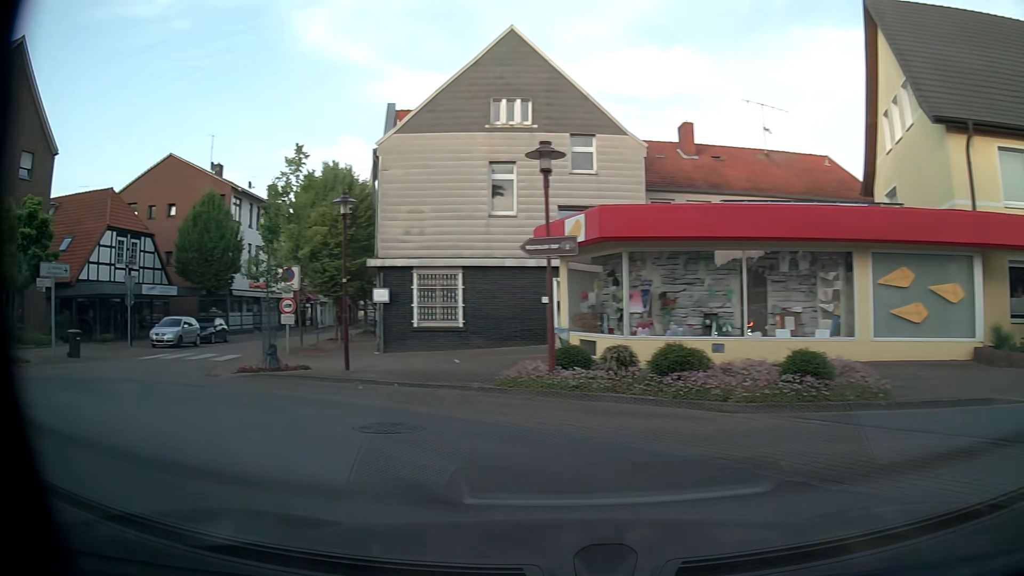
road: tertiary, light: Day
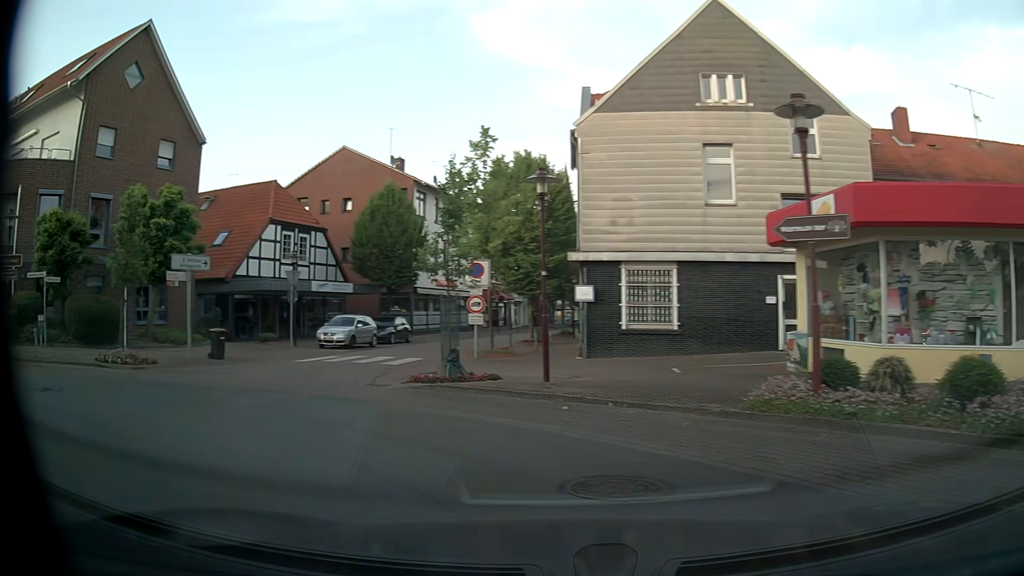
(-0.4, +2.8) m; -15°
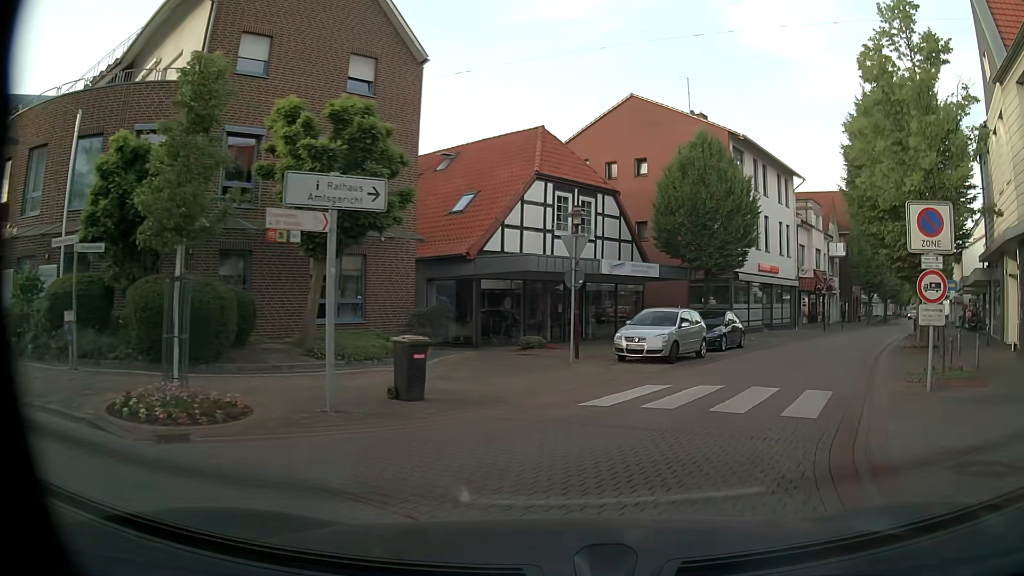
(-4.0, +10.7) m; -25°
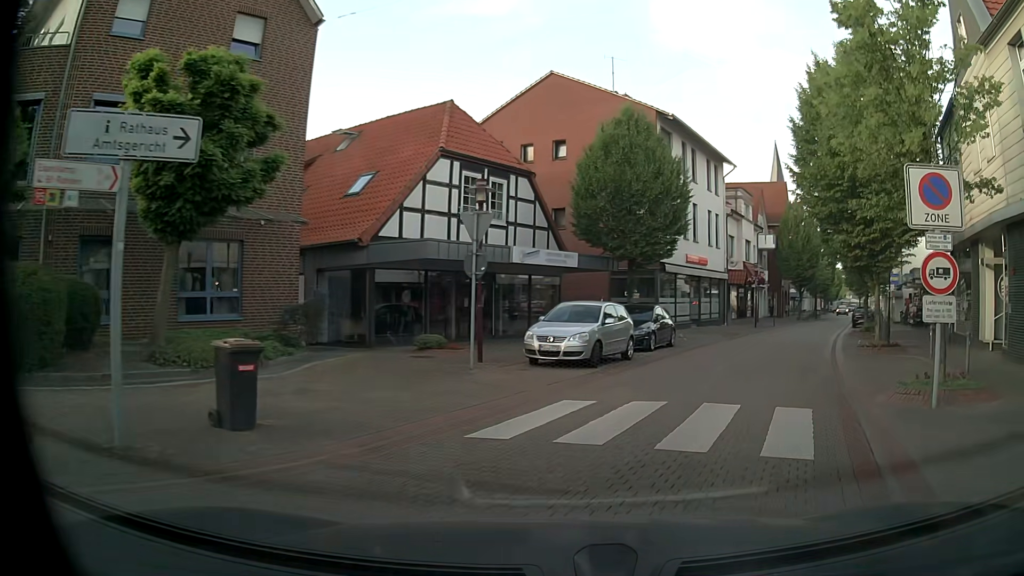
(+0.2, +3.0) m; +7°
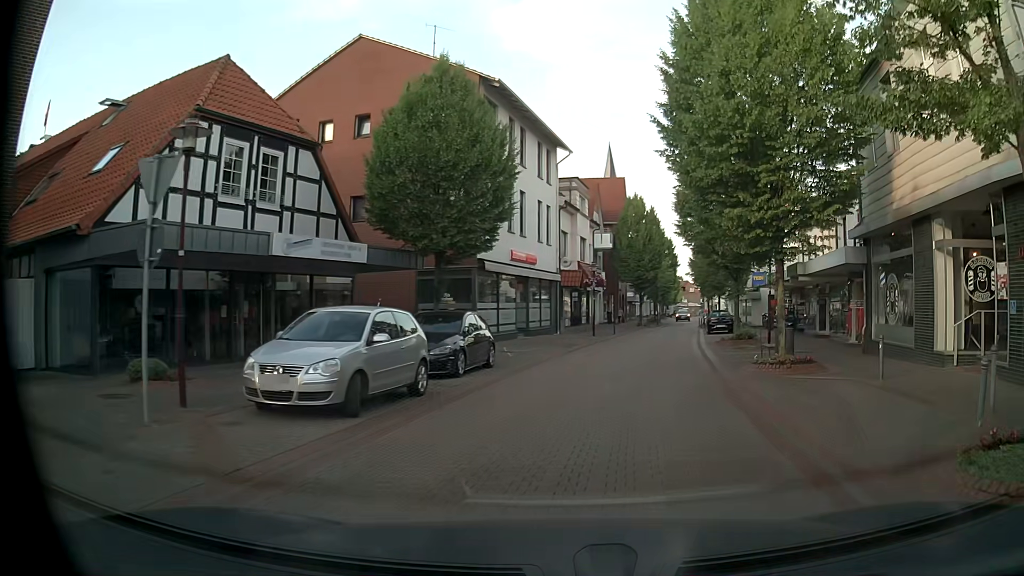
(+0.8, +6.1) m; +14°
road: residential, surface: paving_stones
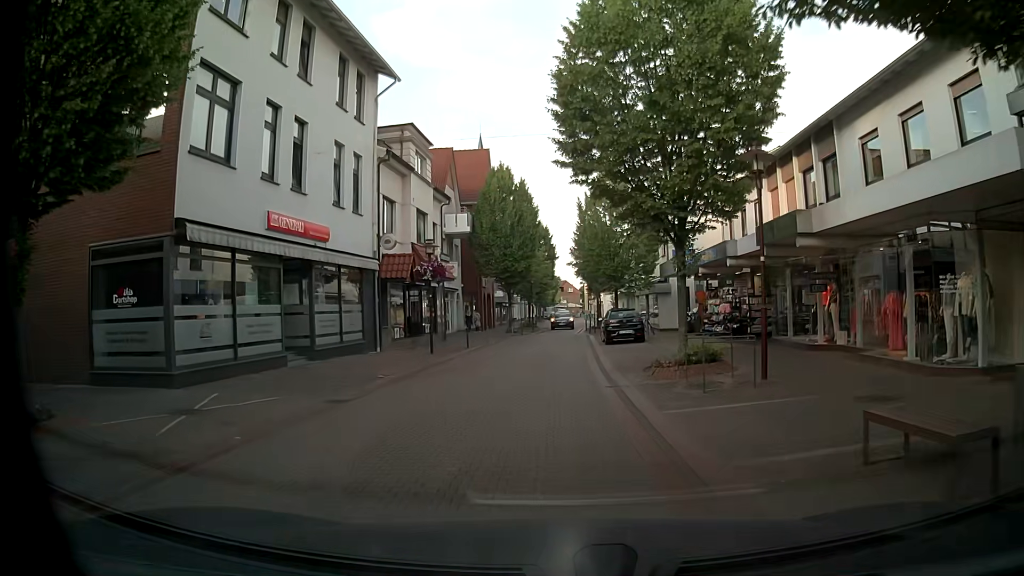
(+2.0, +13.3) m; +10°
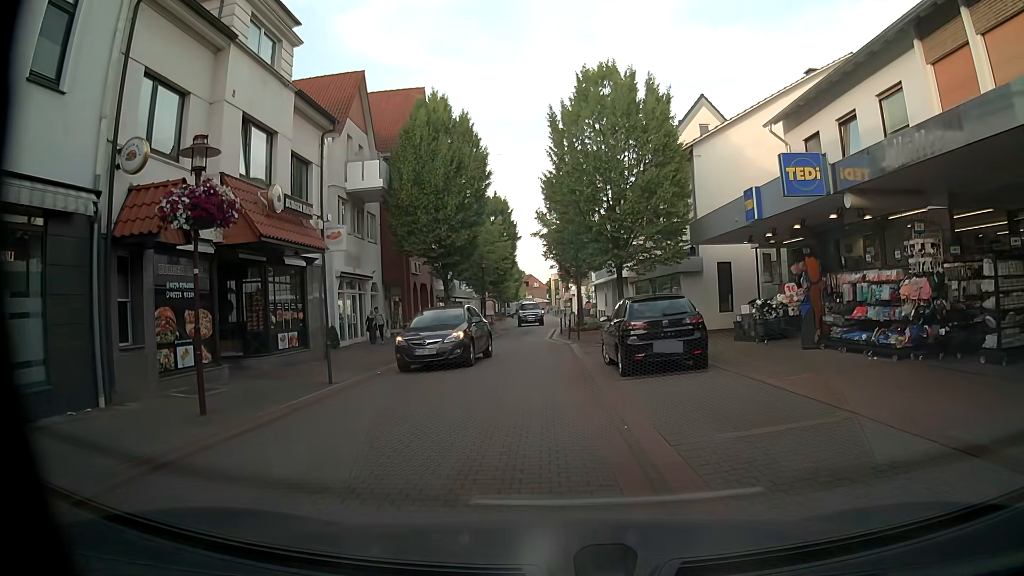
(+0.3, +15.0) m; +4°
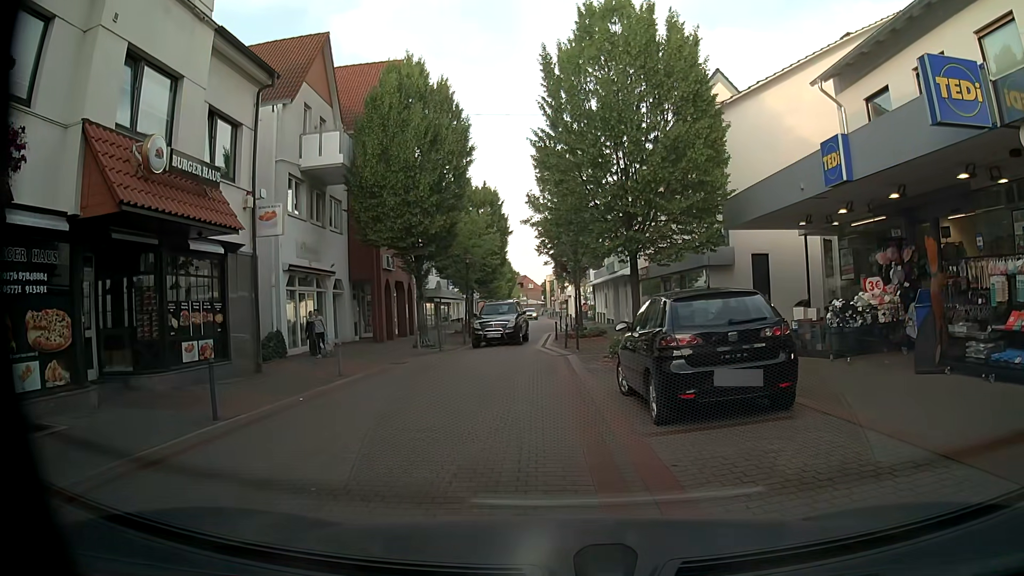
(-0.1, +4.6) m; 0°
